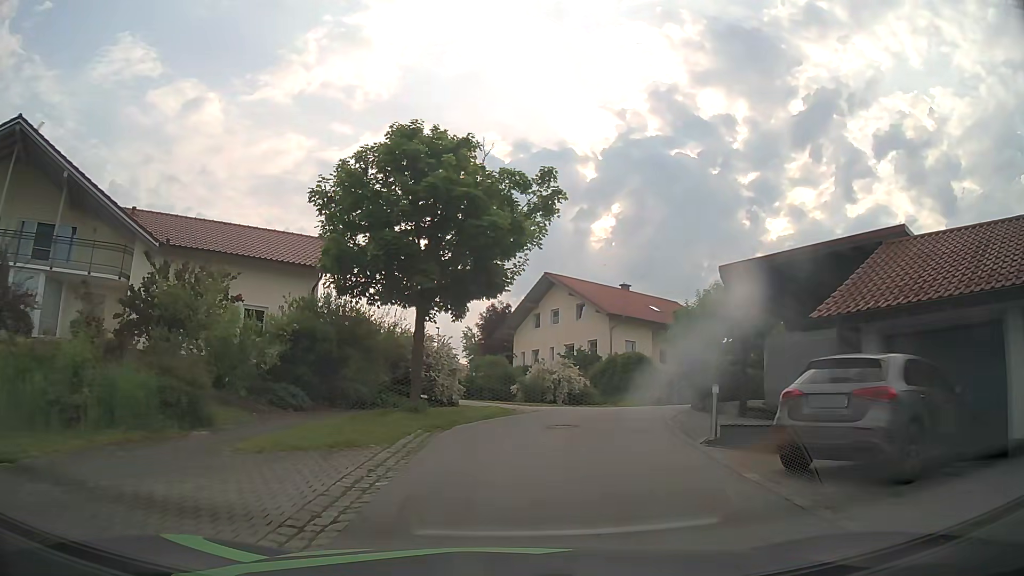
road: residential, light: Day
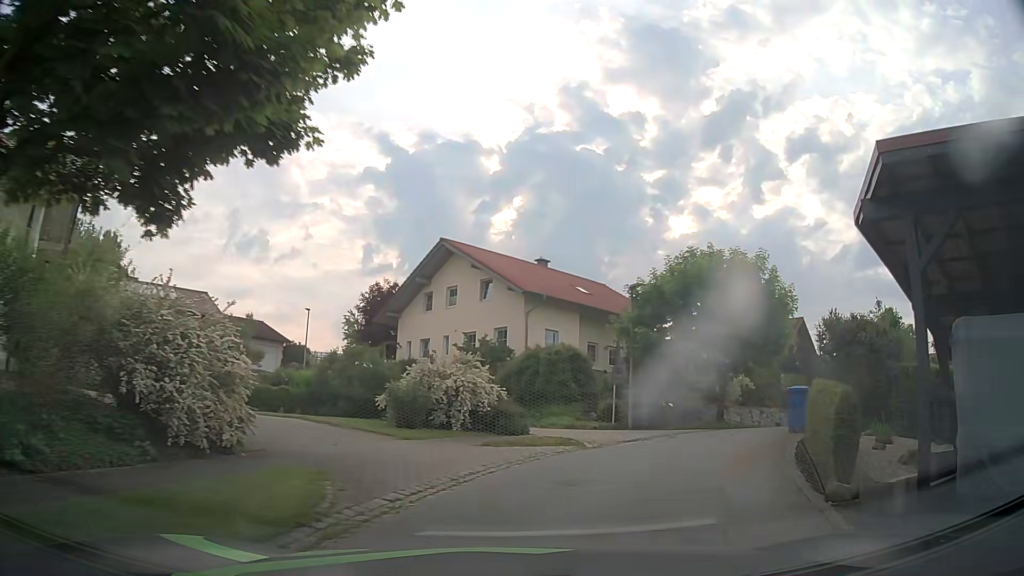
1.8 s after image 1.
(+0.6, +11.8) m; +8°
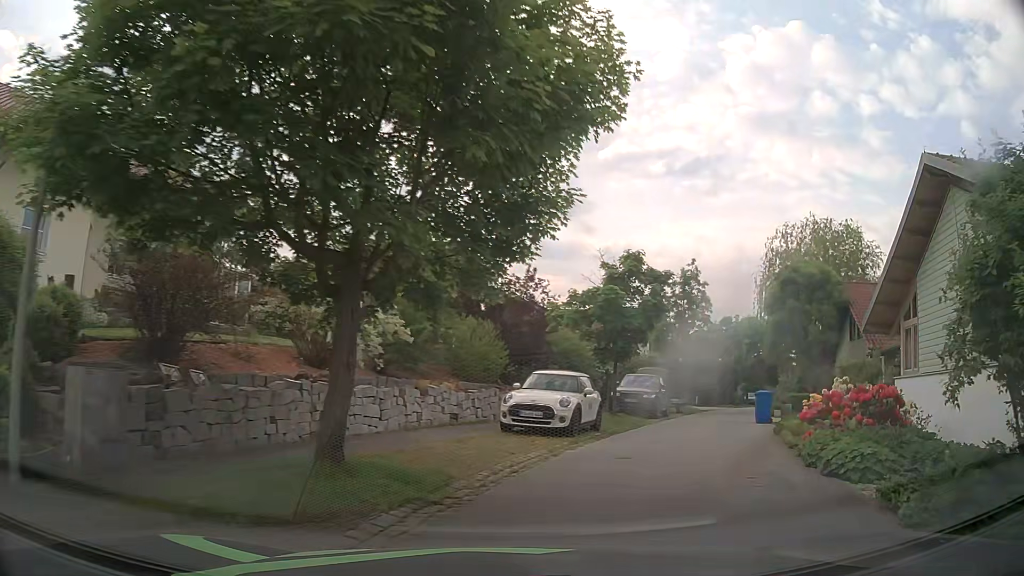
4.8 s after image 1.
(+4.7, +17.2) m; +33°
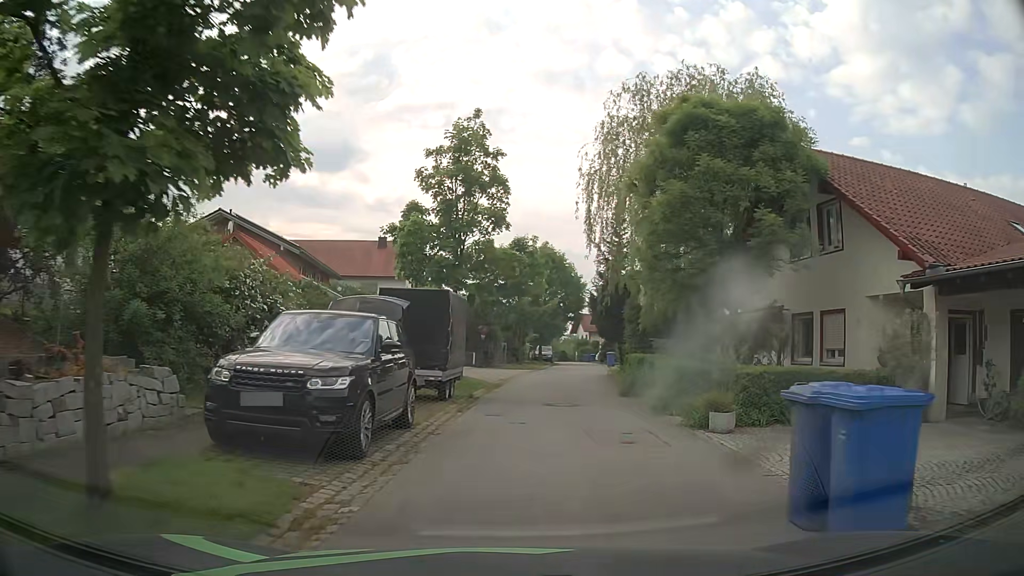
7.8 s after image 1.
(+4.7, +18.2) m; +20°
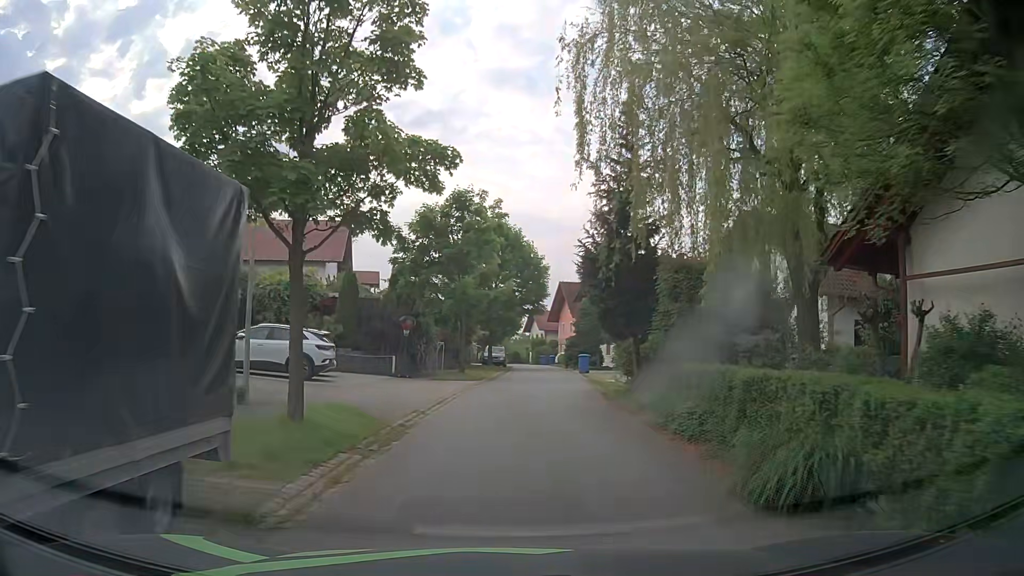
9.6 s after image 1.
(+0.6, +12.5) m; +5°
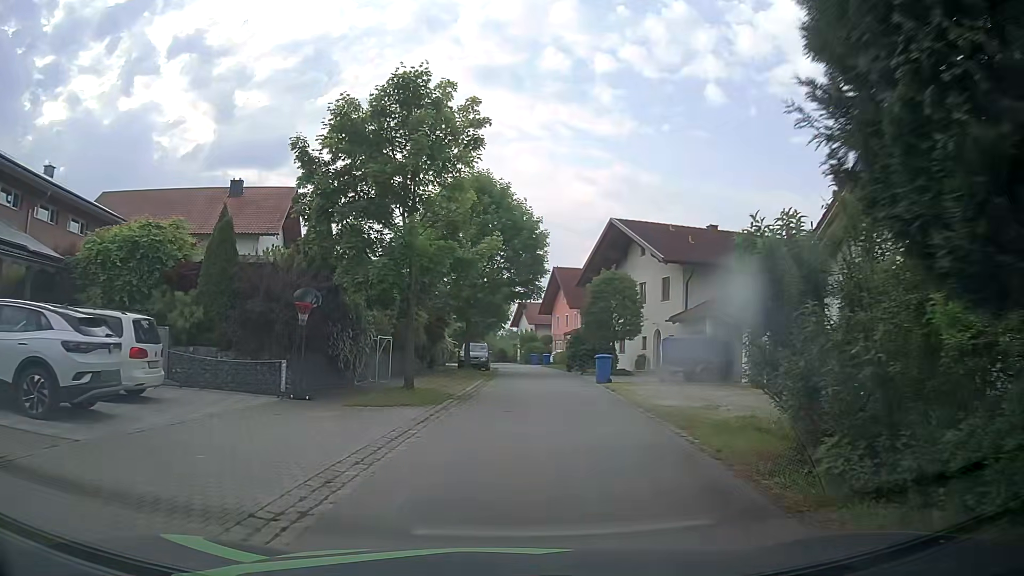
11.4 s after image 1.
(+0.2, +12.3) m; 0°
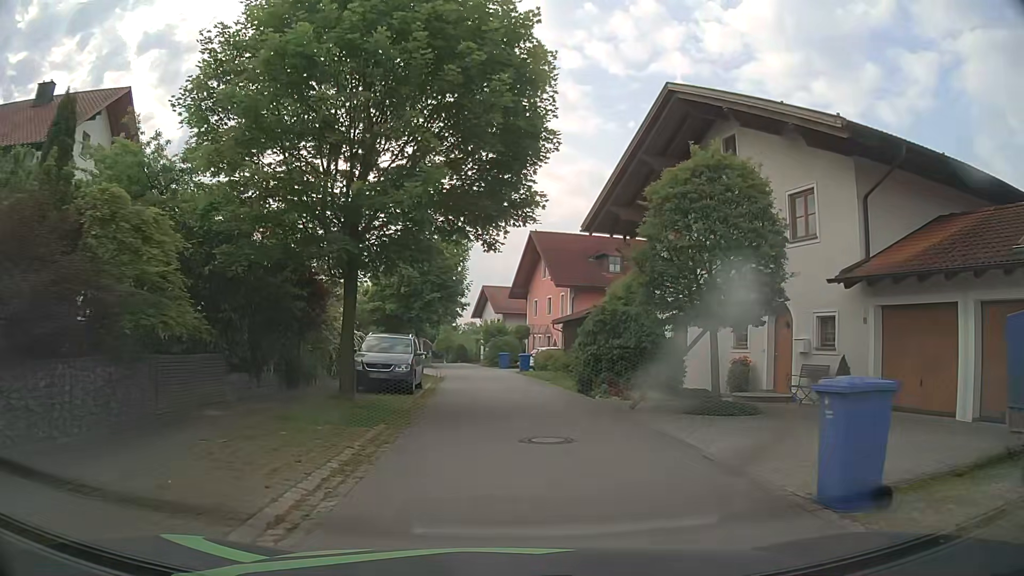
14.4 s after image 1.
(+1.0, +20.4) m; +4°
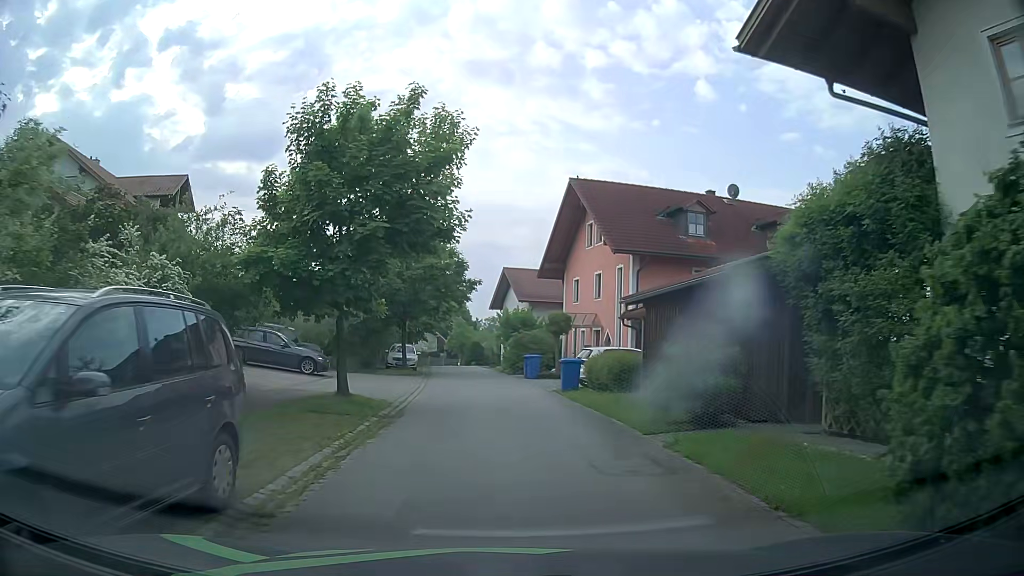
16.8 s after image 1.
(+0.1, +16.0) m; -3°
(0, +10) (0, +20) (-1, +30) (-2, +40) (-2, +50) (-4, +60) (-5, +70) (-6, +80) (-9, +89) (-15, +97) m
